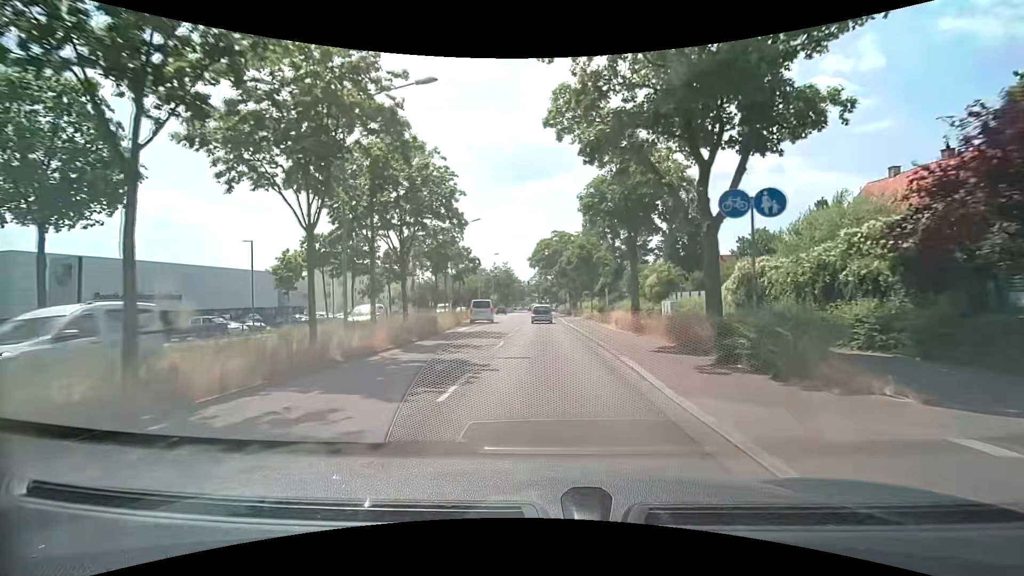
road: primary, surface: asphalt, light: Day
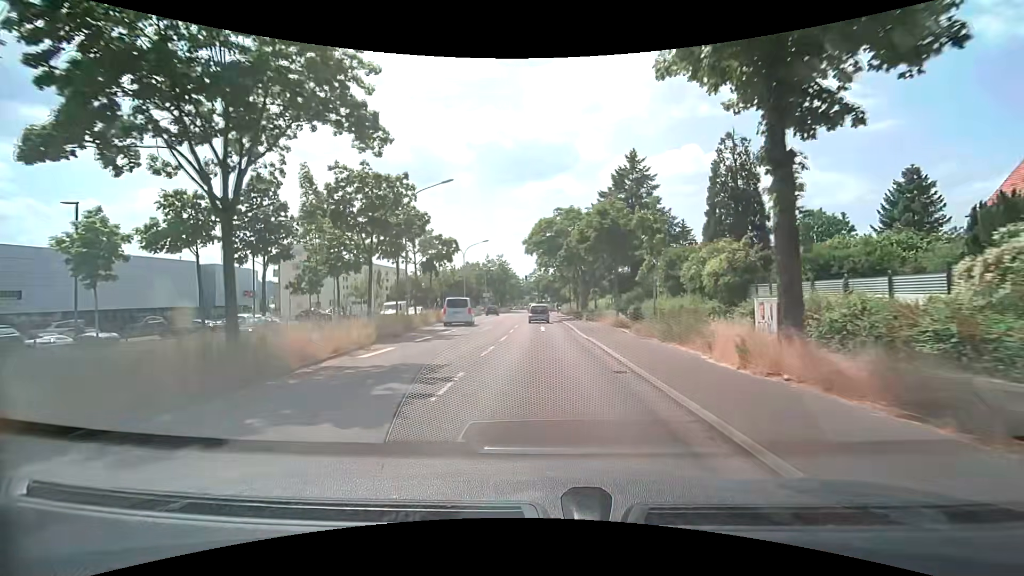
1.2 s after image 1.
(-0.2, +15.1) m; 0°
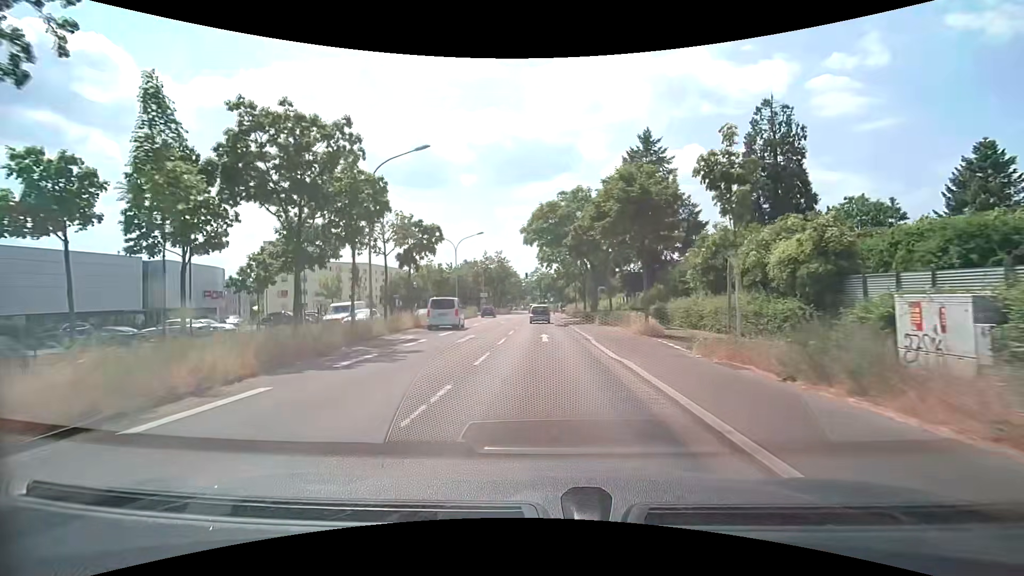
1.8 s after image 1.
(0.0, +7.5) m; 0°
